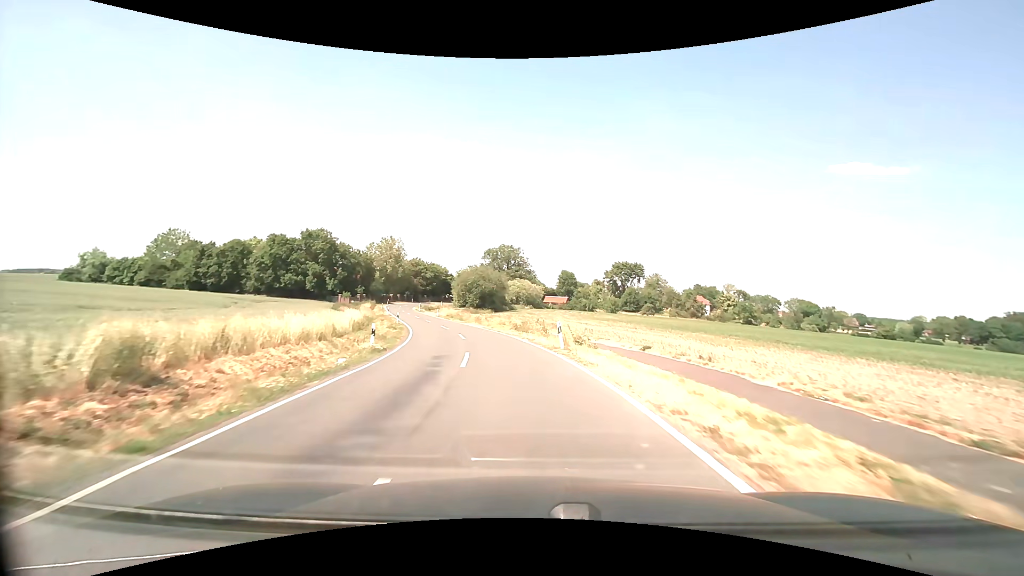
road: secondary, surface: asphalt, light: Day
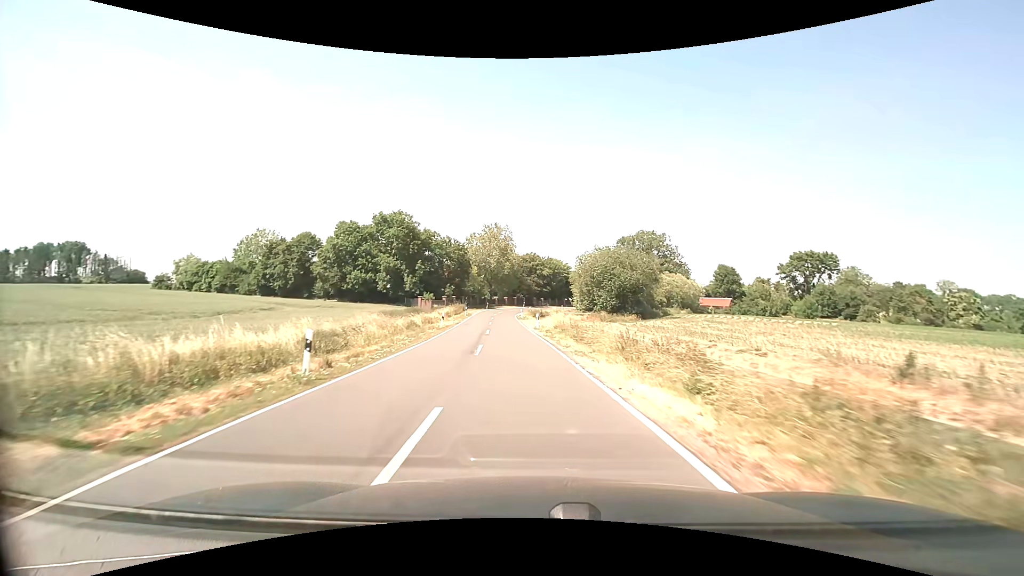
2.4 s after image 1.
(-3.8, +33.6) m; -14°
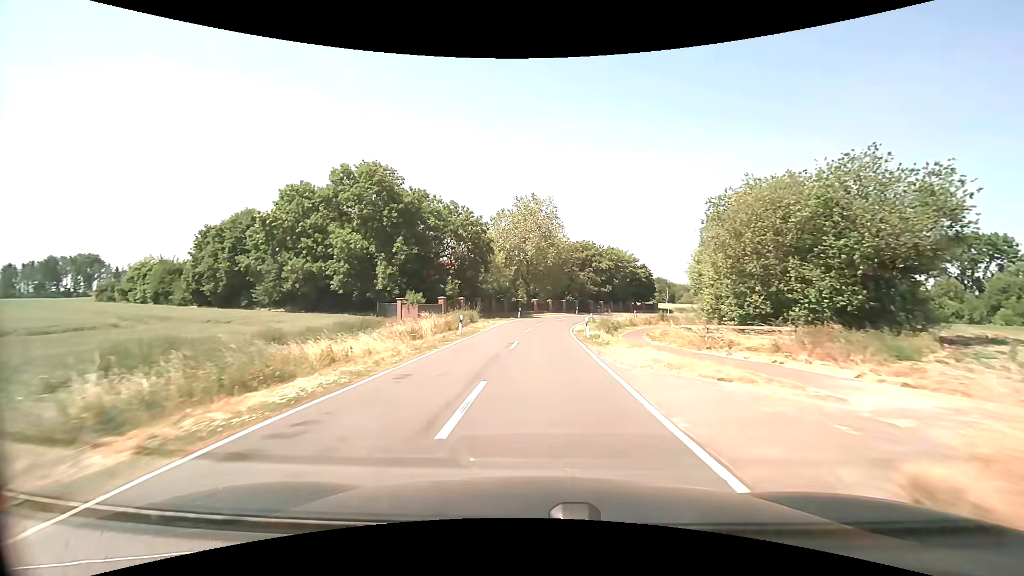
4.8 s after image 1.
(-2.0, +34.0) m; -5°
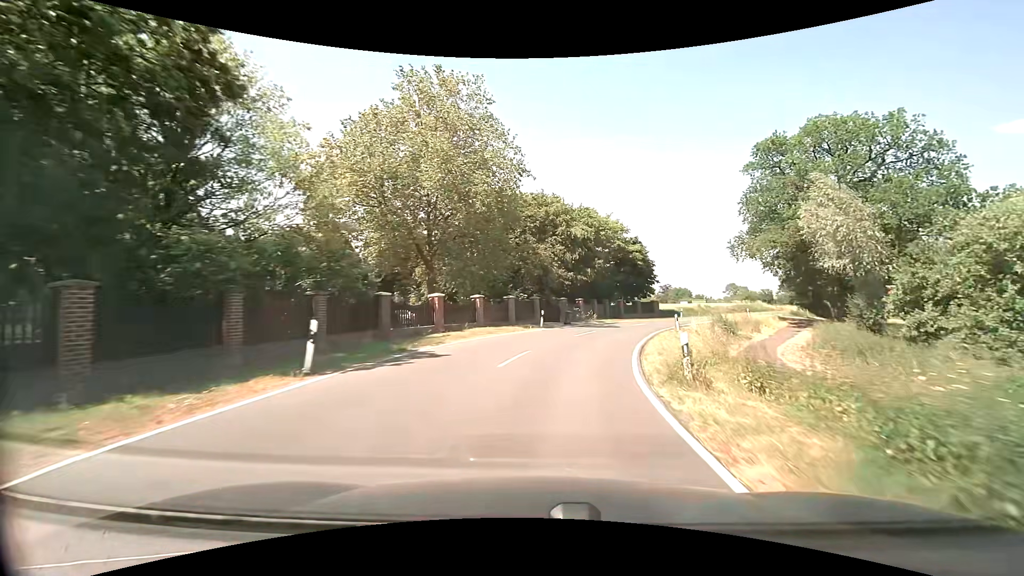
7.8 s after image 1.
(+1.4, +41.5) m; +7°
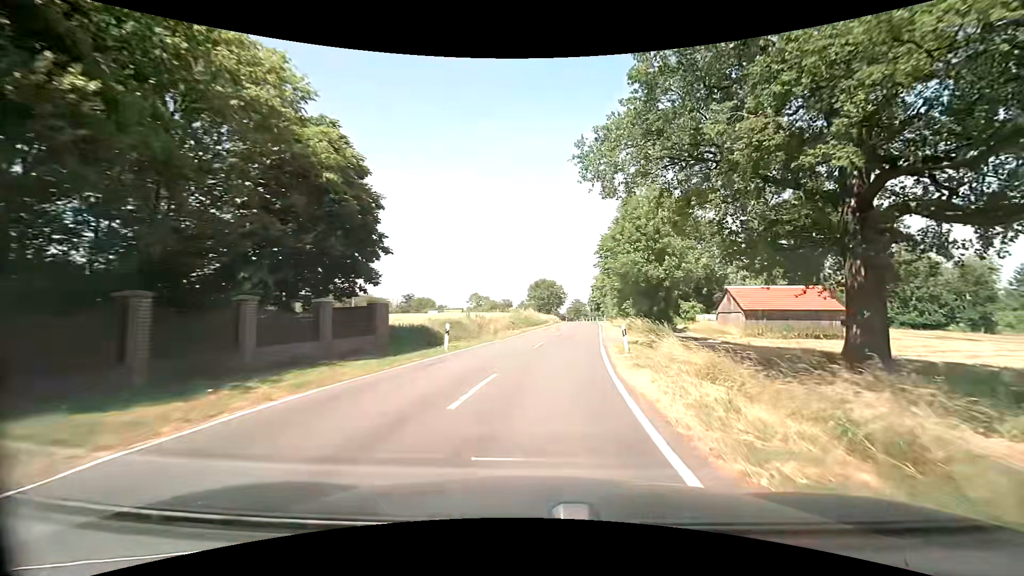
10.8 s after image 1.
(+8.9, +38.4) m; +28°
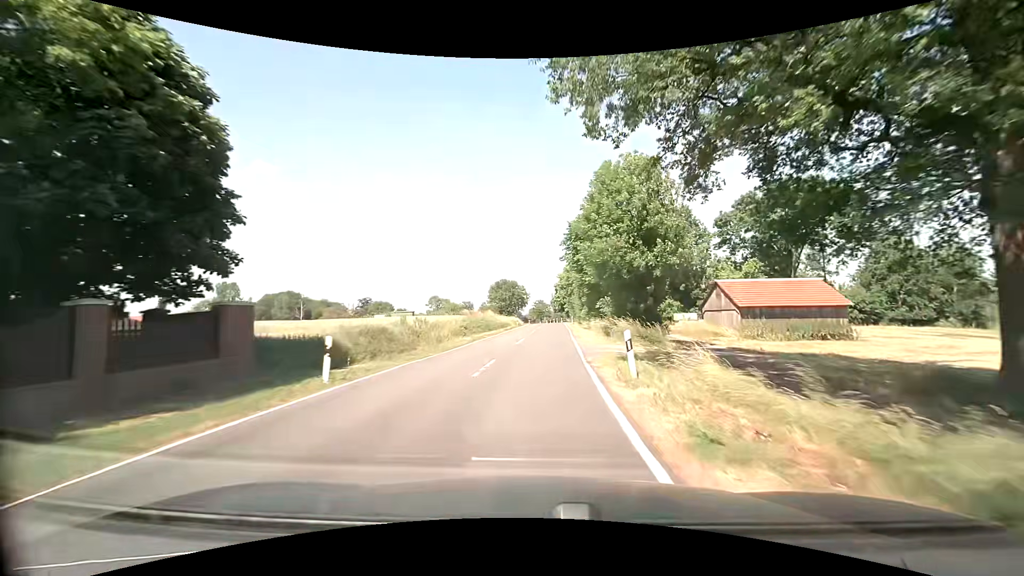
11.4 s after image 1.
(+0.4, +8.1) m; +5°
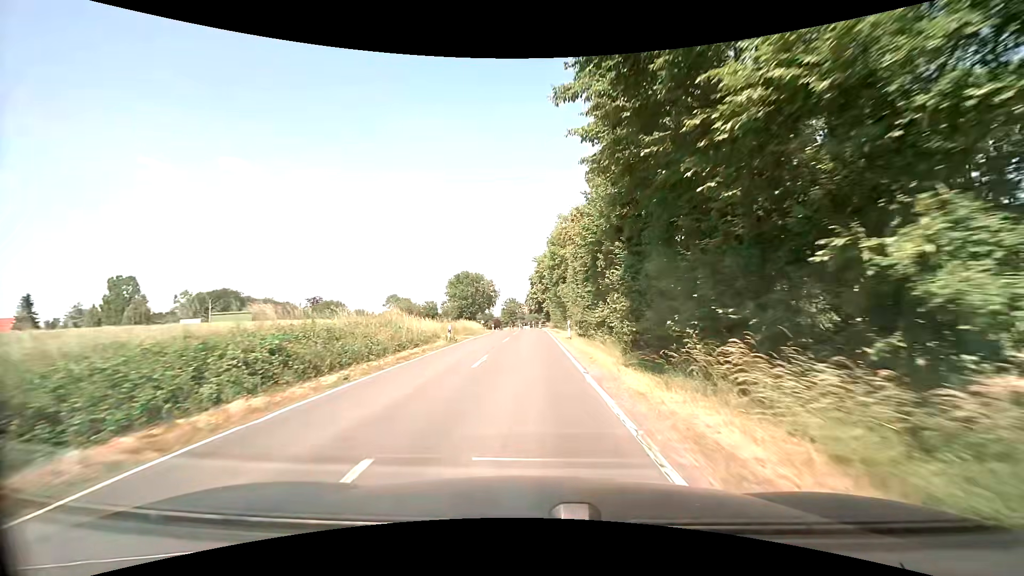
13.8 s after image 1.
(+1.3, +34.3) m; +3°
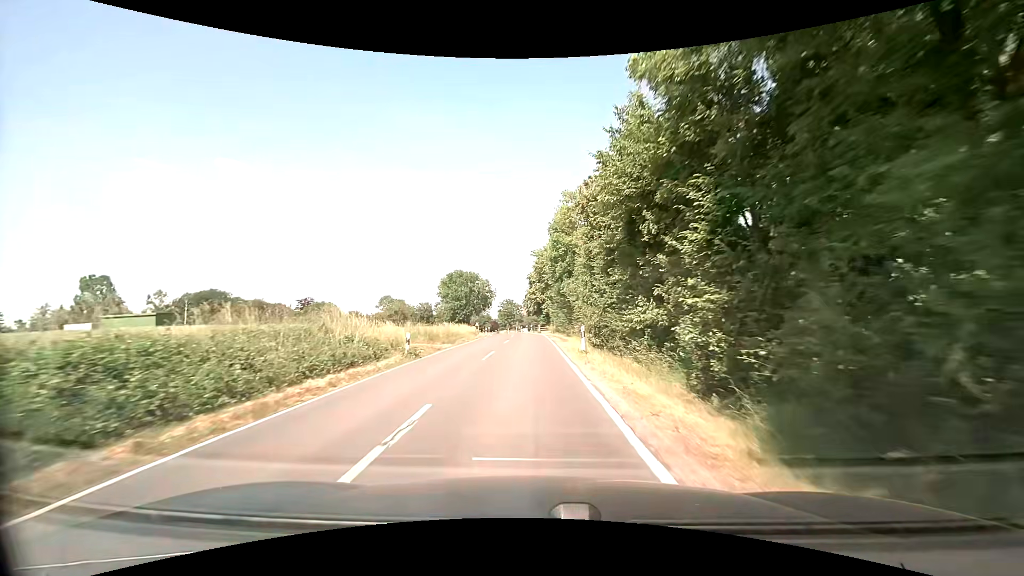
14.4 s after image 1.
(0.0, +9.1) m; -1°
(0, +10) (0, +20) (0, +30) (0, +40) (-1, +50) (-1, +60) (-2, +70) (-2, +80) (-4, +90) (-5, +100) m
